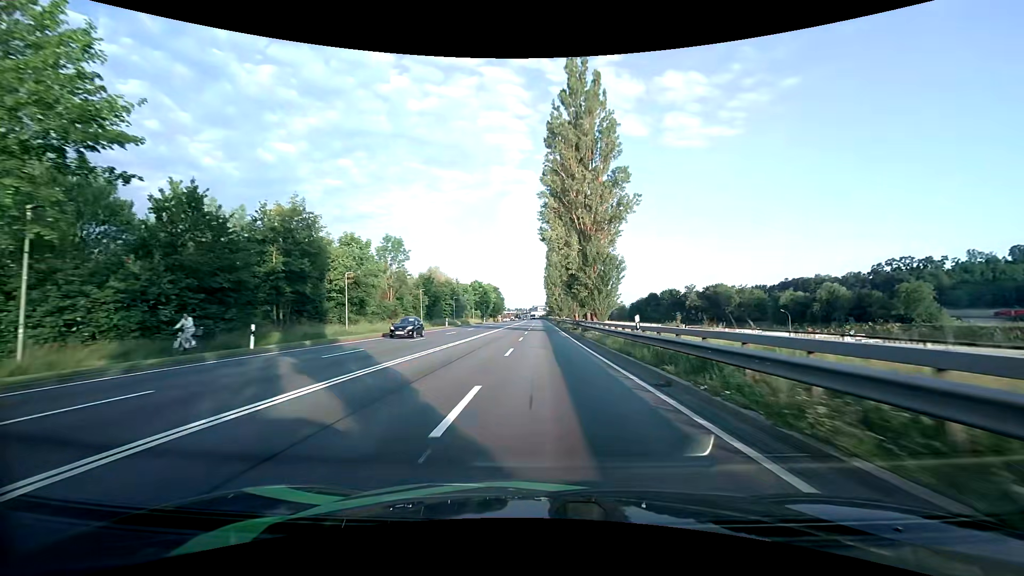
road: primary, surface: asphalt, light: Day
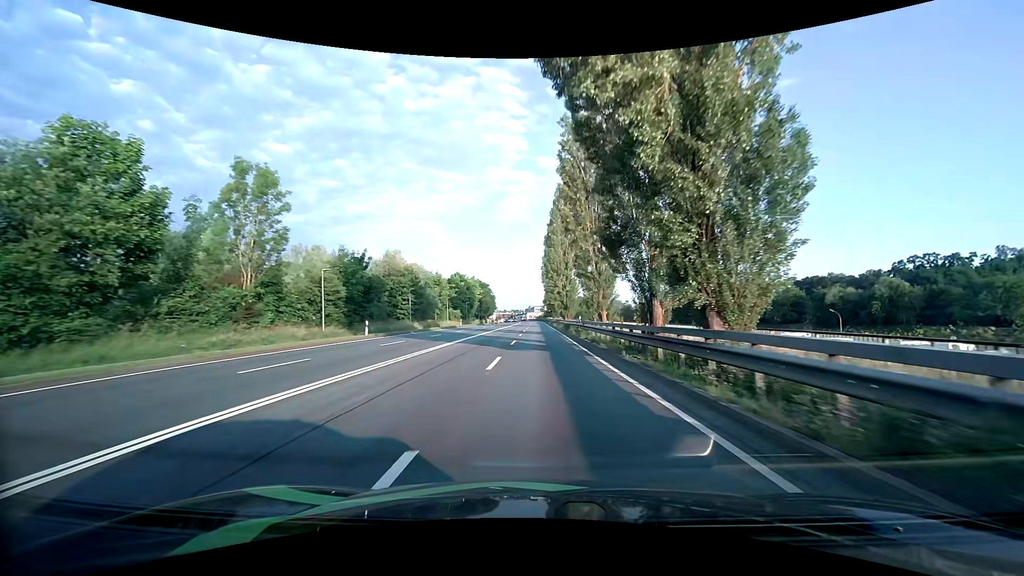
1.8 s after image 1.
(+0.2, +28.8) m; 0°
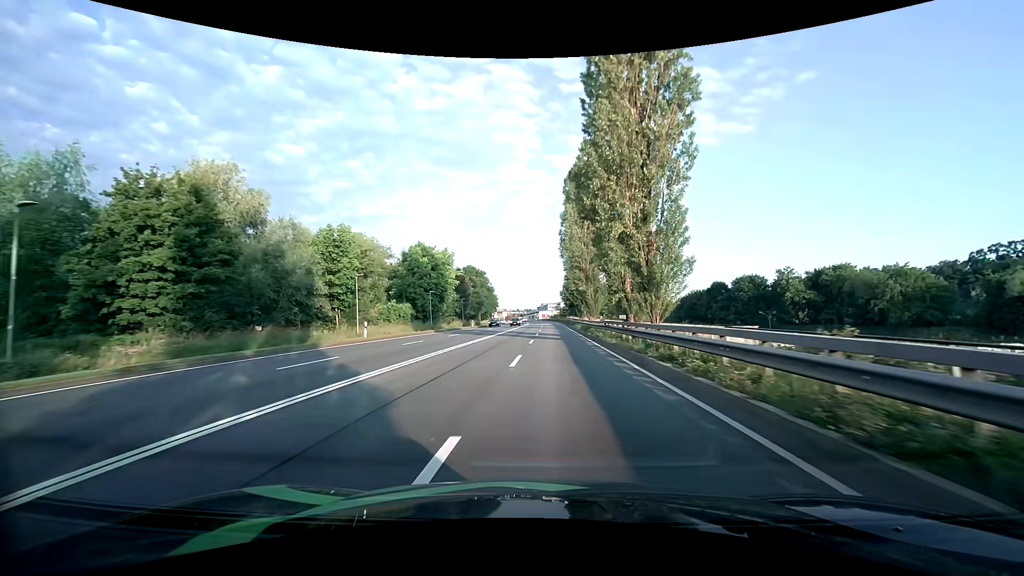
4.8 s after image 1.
(-0.3, +47.5) m; -1°
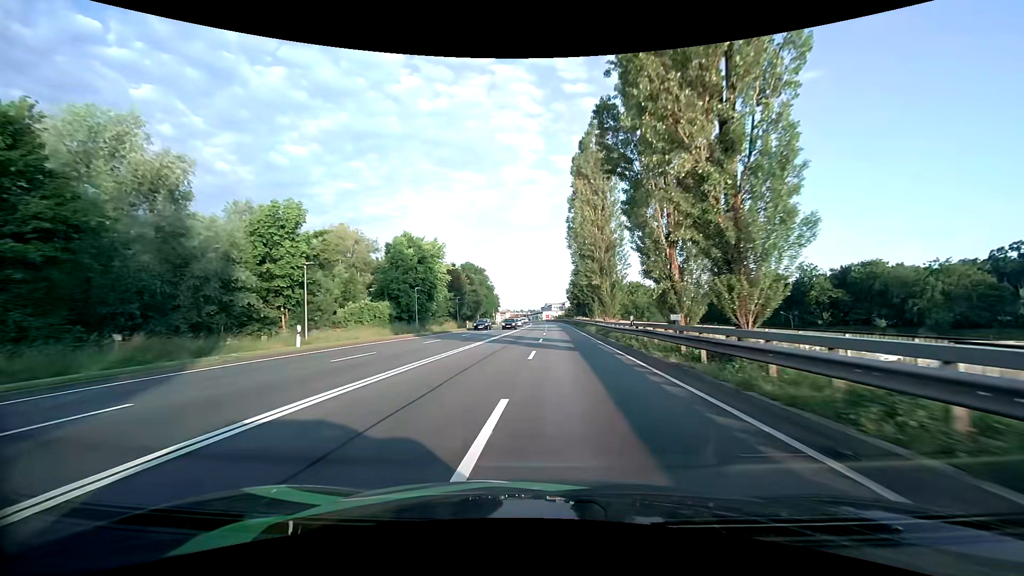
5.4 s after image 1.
(-0.1, +9.4) m; -1°
(0, +10) (0, +20) (0, +30) (-1, +40) (-1, +50) (-1, +60) (-1, +70) (-1, +80) (-1, +90) (0, +100) m
